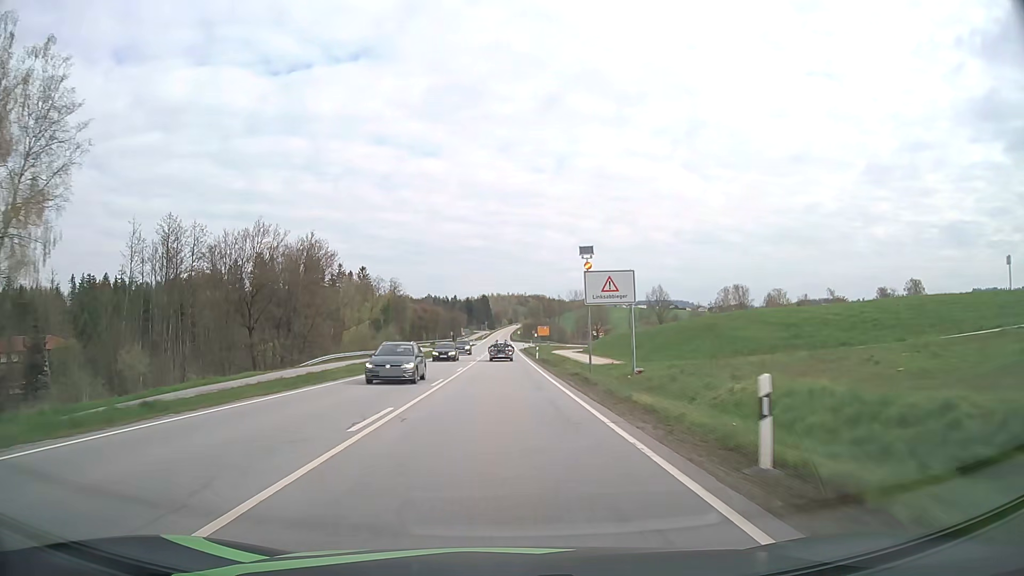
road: primary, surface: asphalt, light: Day
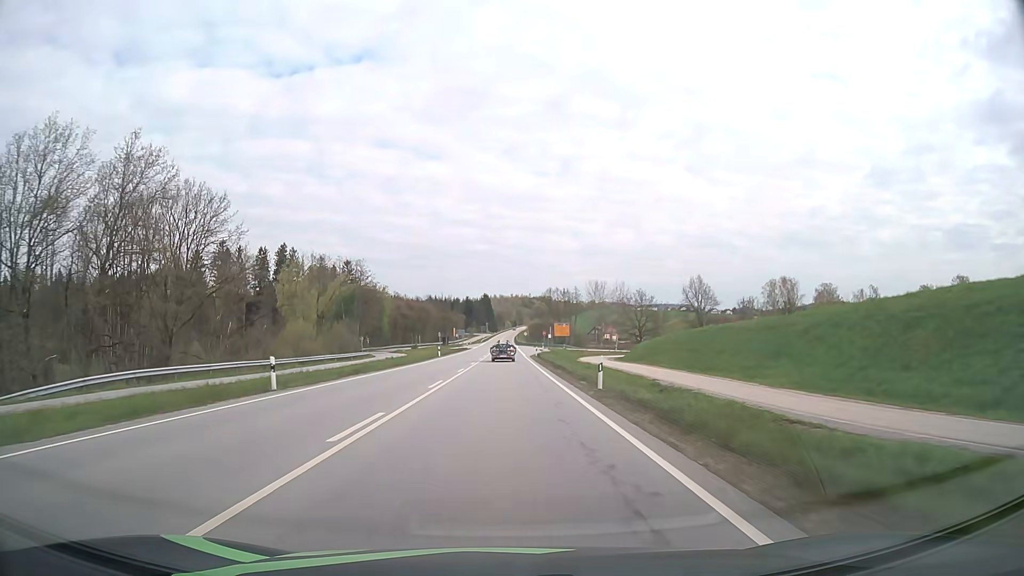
(-0.1, +37.4) m; 0°
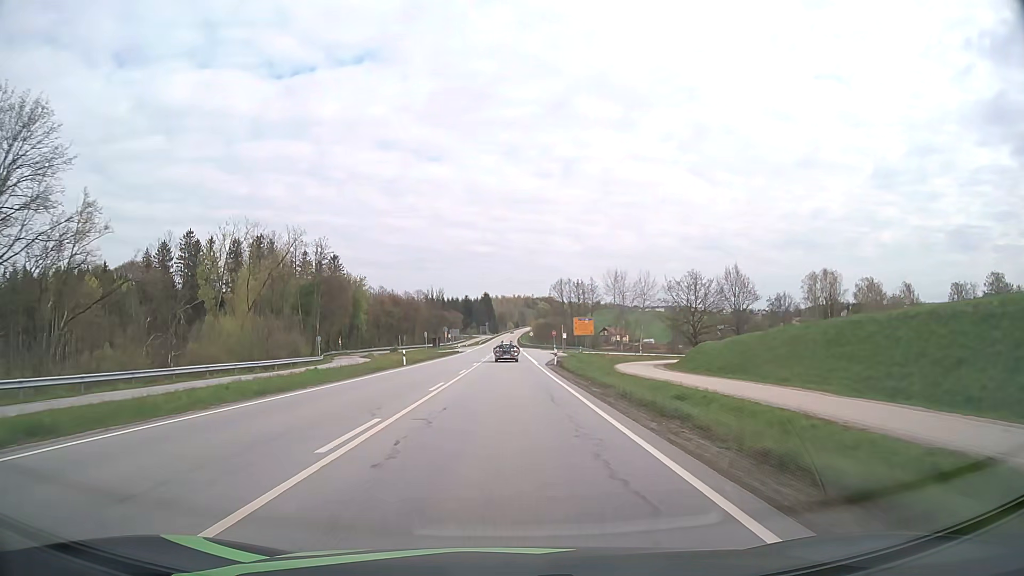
(0.0, +24.9) m; 0°
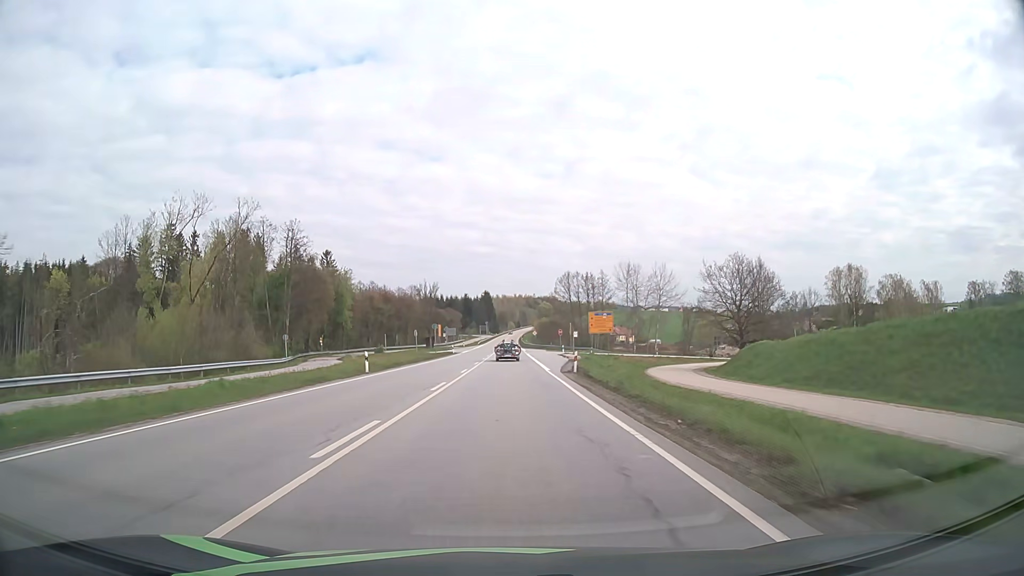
(0.0, +12.5) m; 0°
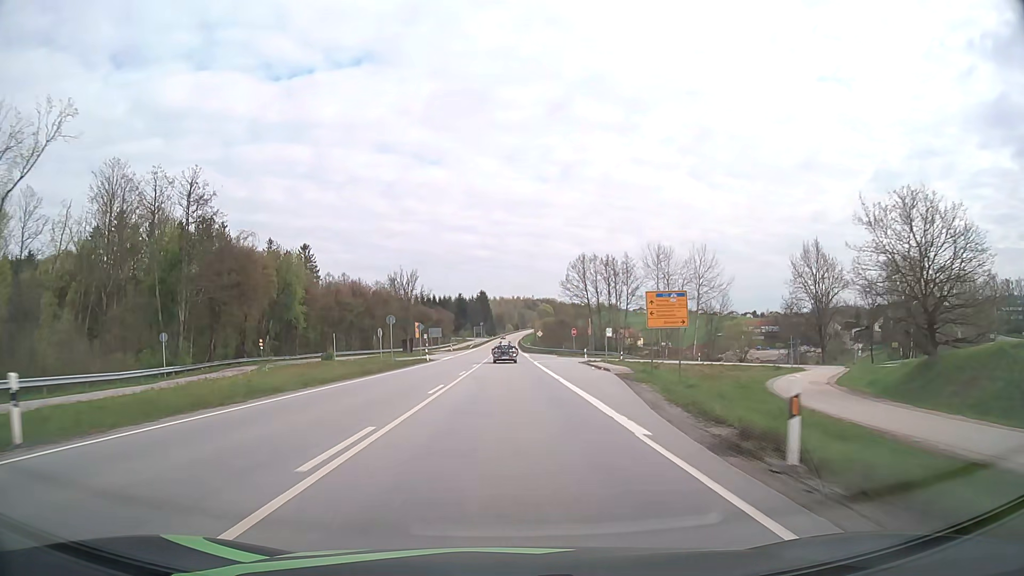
(0.0, +25.0) m; 0°
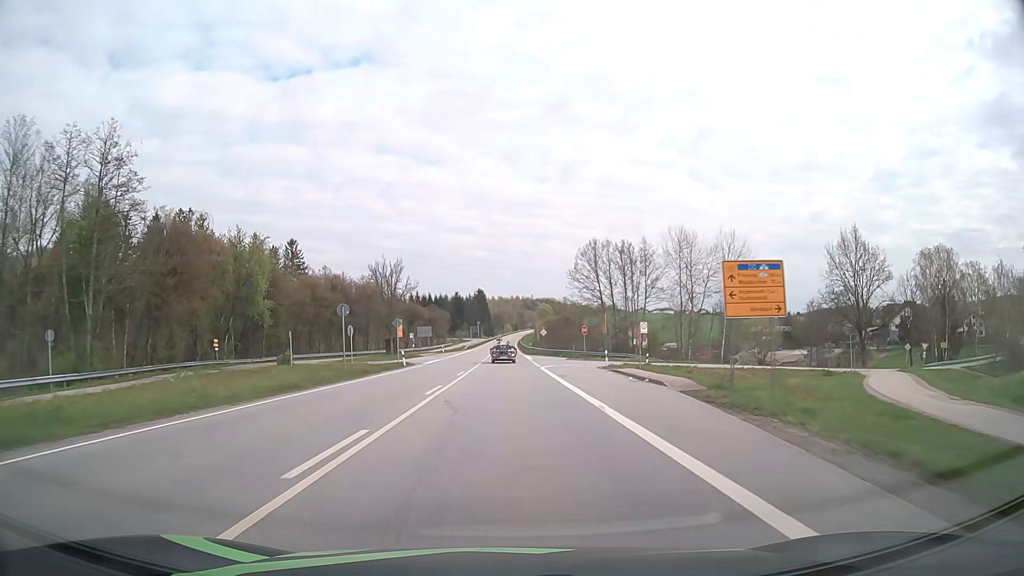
(0.0, +12.5) m; 0°
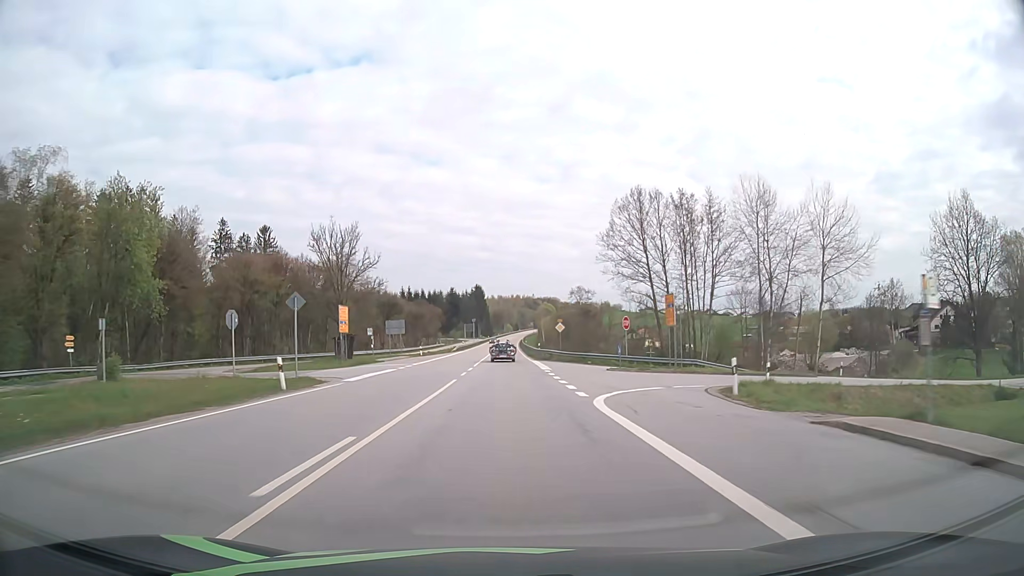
(0.0, +24.9) m; 0°
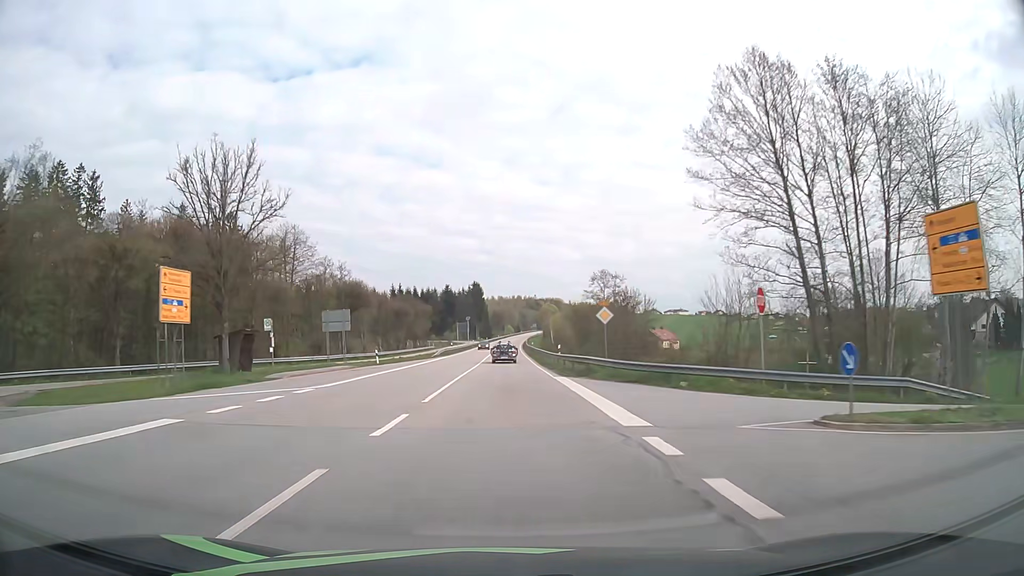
(0.0, +24.9) m; 0°
(0, +10) (0, +20) (0, +30) (0, +40) (0, +50) (0, +60) (0, +70) (0, +80) (0, +90) (0, +100) m
